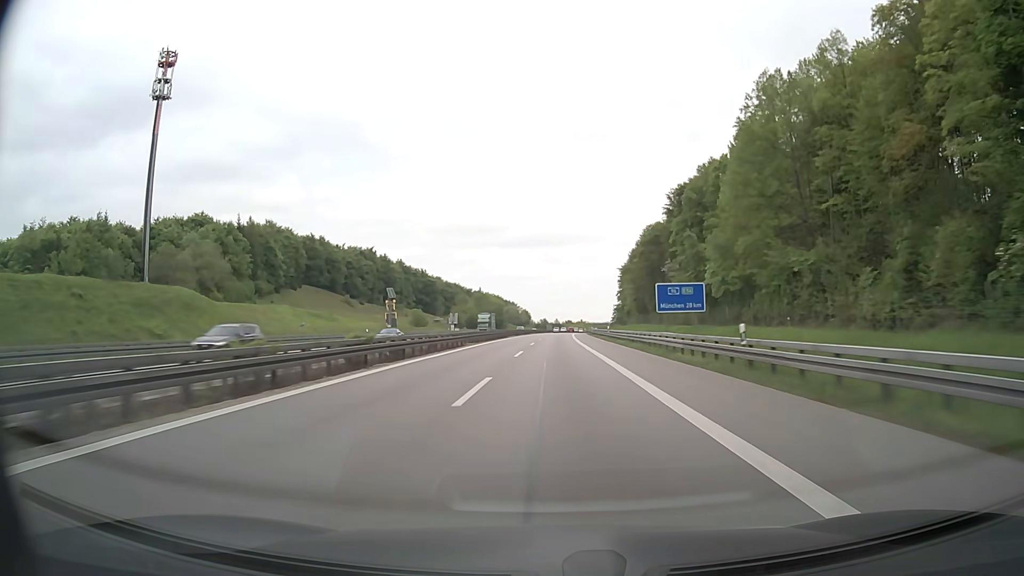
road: motorway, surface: asphalt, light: Day
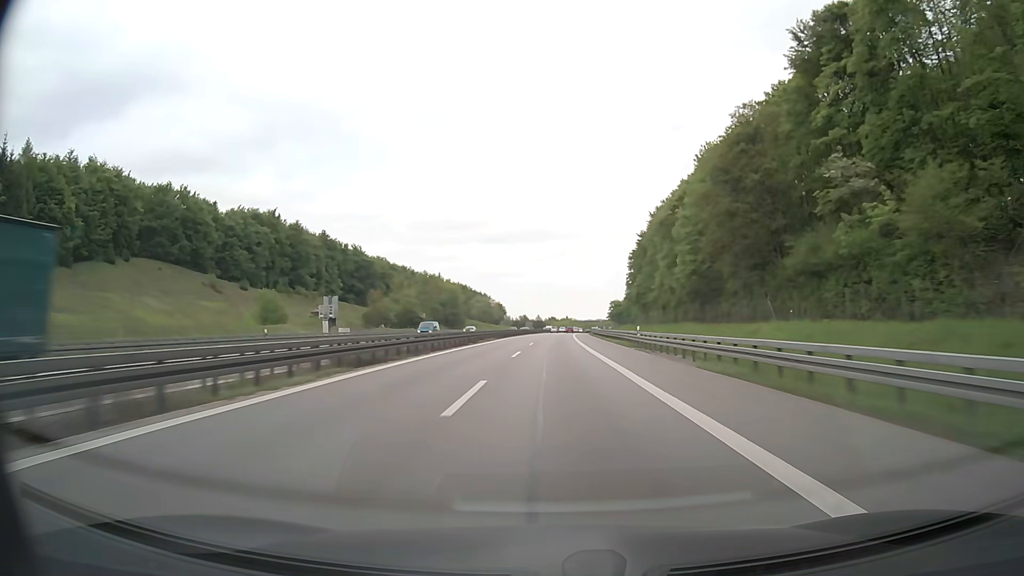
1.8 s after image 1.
(+0.7, +73.1) m; +1°
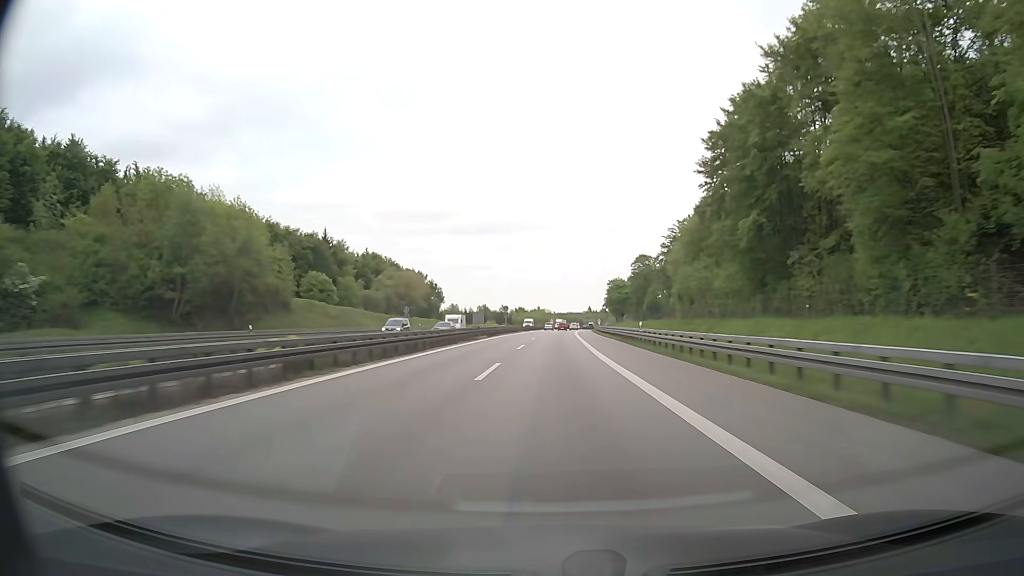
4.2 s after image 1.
(+2.3, +102.2) m; +3°
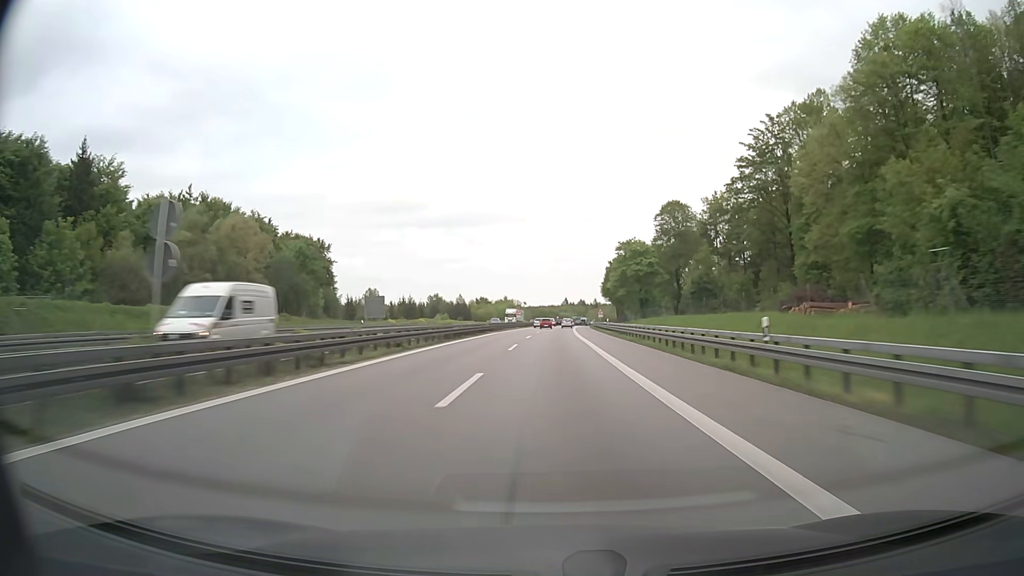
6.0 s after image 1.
(+1.3, +76.5) m; +2°
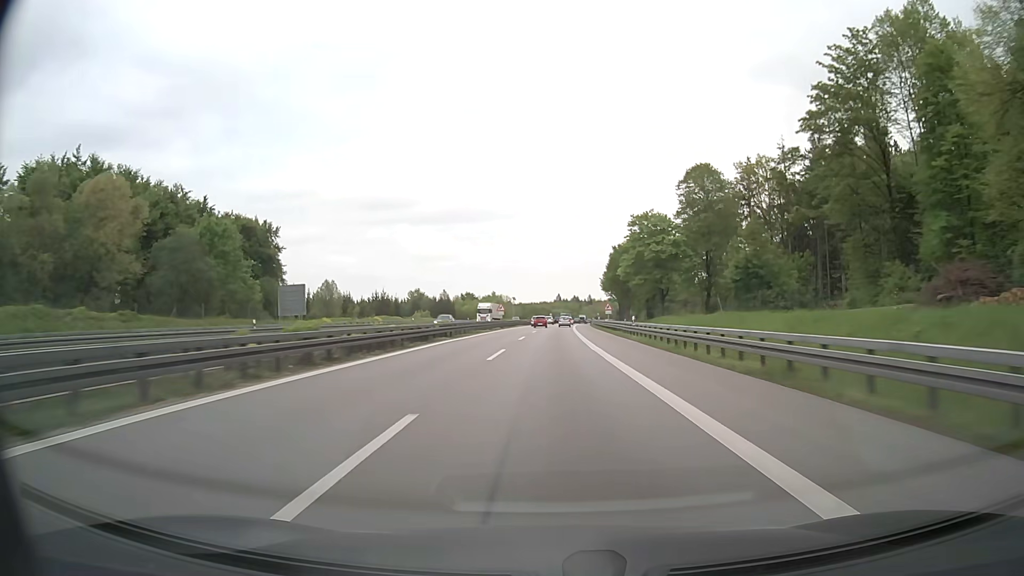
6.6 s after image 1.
(+0.2, +24.9) m; 0°
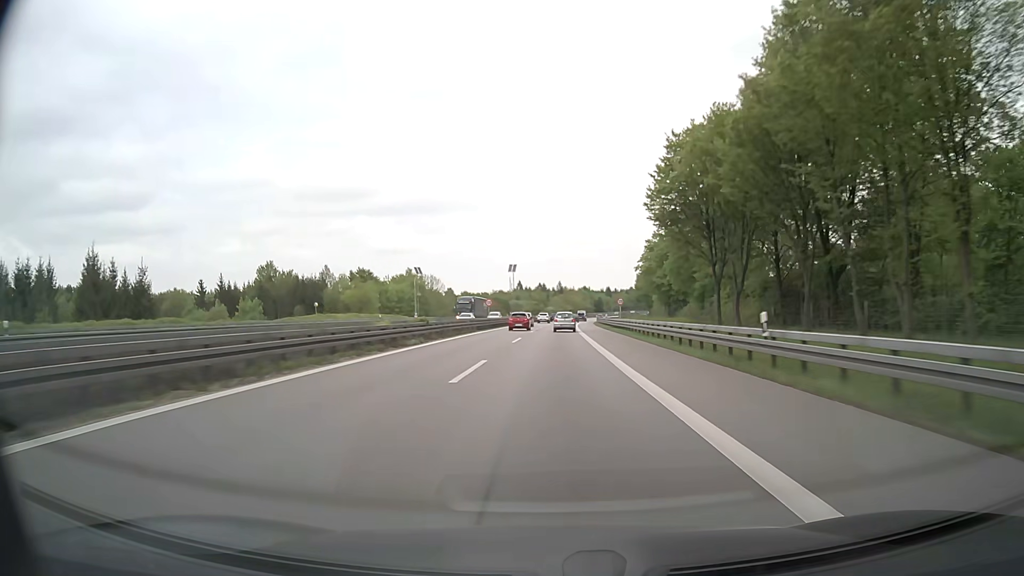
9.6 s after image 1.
(+3.4, +114.2) m; +3°
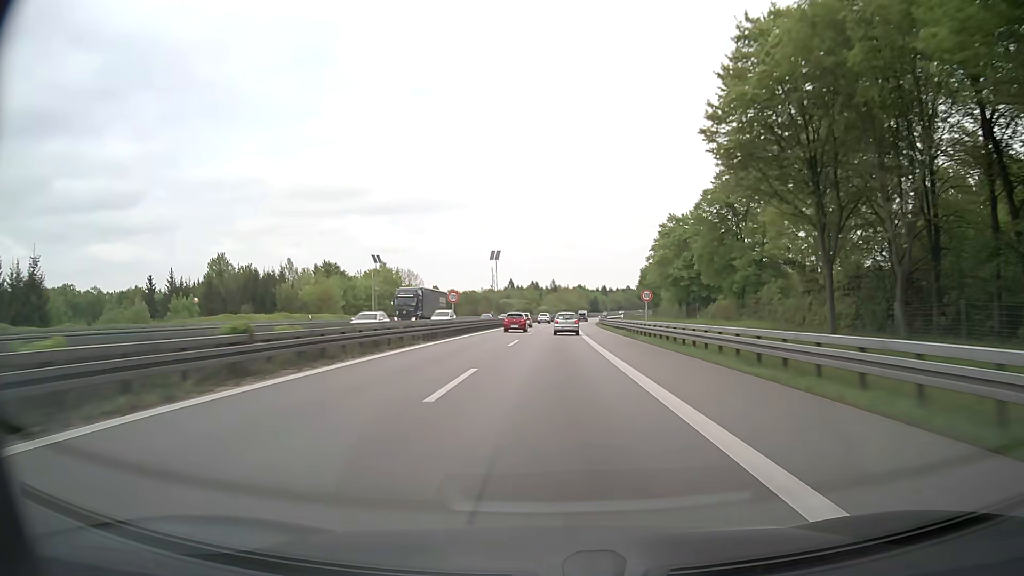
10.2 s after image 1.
(+0.2, +20.7) m; +1°
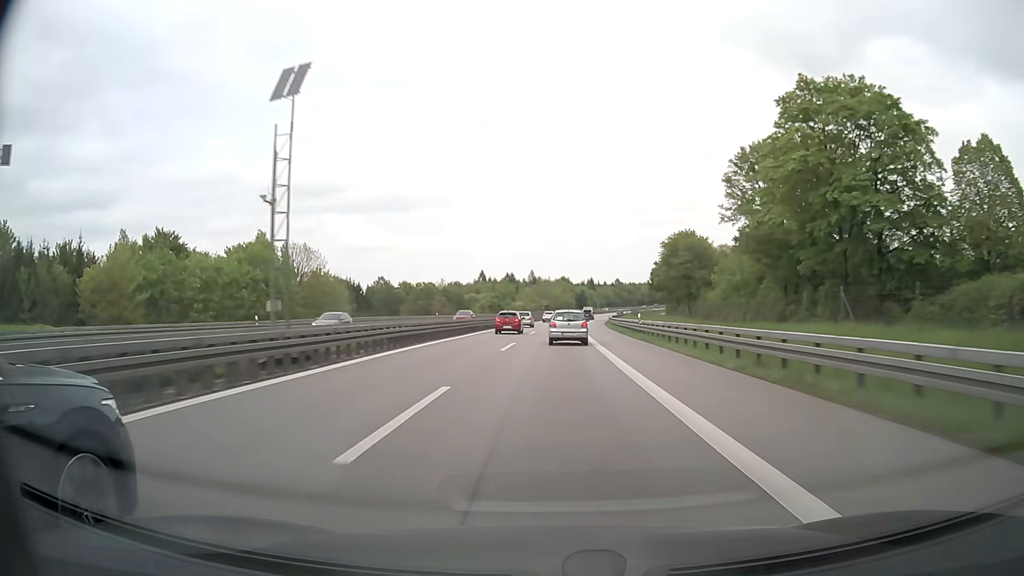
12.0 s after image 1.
(+0.8, +57.7) m; +2°
(0, +10) (0, +20) (0, +30) (0, +40) (+1, +50) (+1, +60) (+1, +70) (+1, +80) (+2, +90) (+2, +100) m
